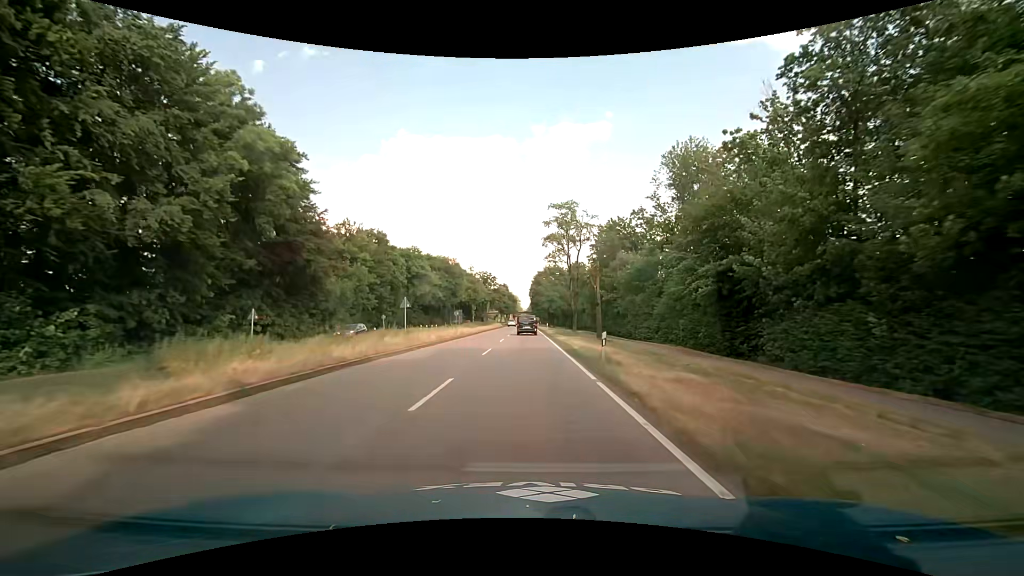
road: primary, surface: asphalt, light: Day
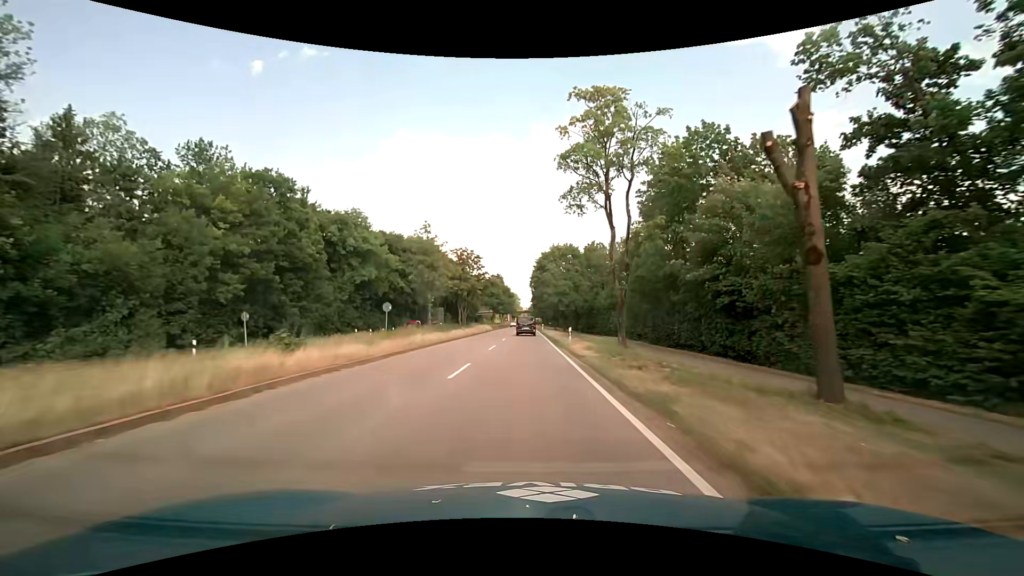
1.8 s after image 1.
(+0.1, +32.3) m; 0°
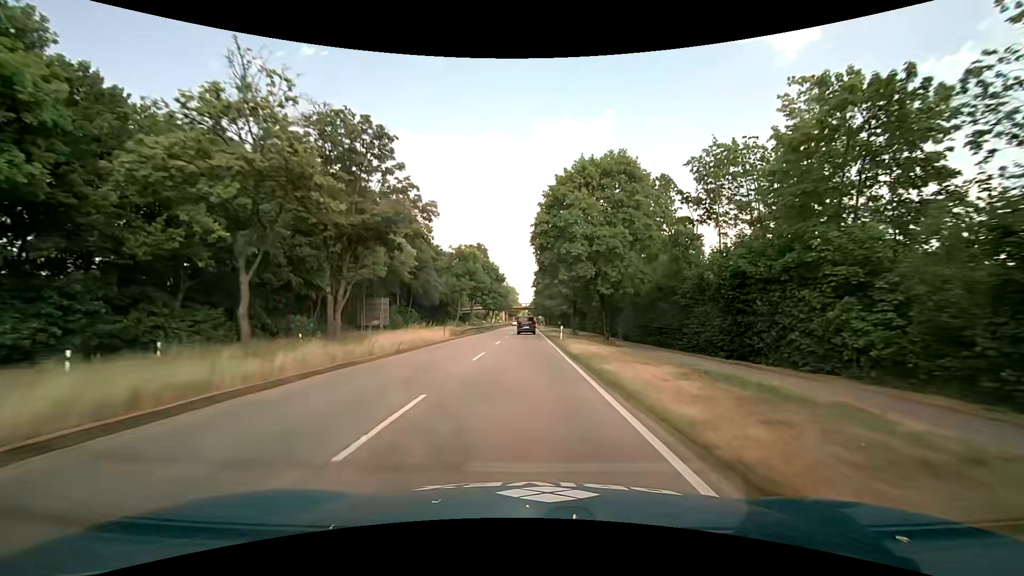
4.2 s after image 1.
(-0.1, +43.2) m; 0°
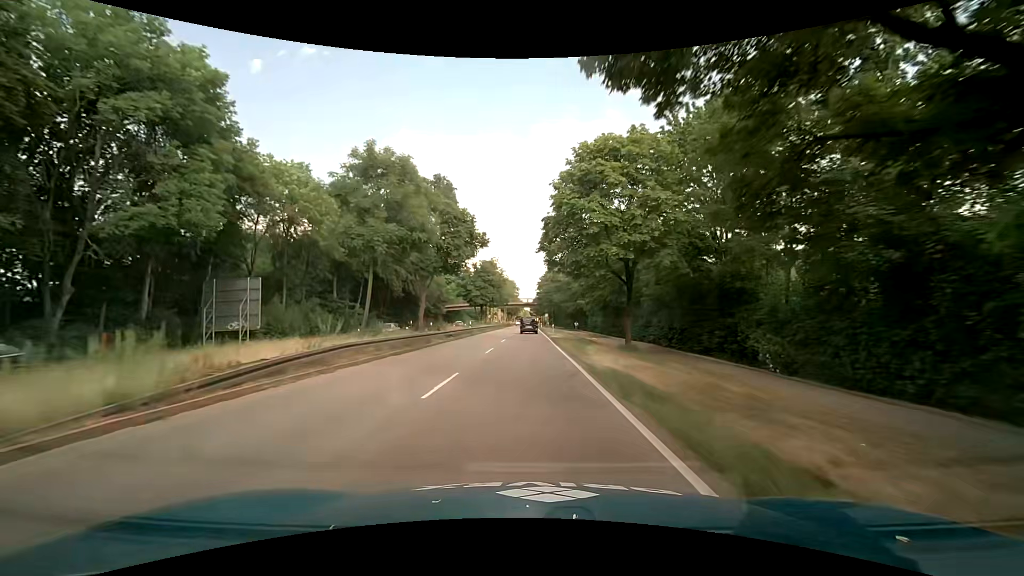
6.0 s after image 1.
(-0.1, +32.5) m; 0°
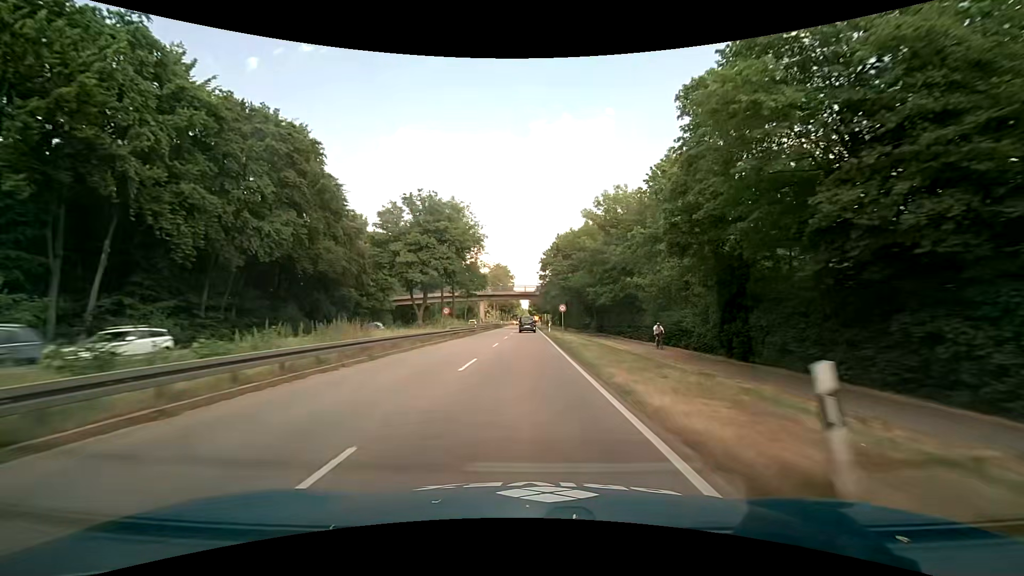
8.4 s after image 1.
(-0.1, +43.8) m; 0°
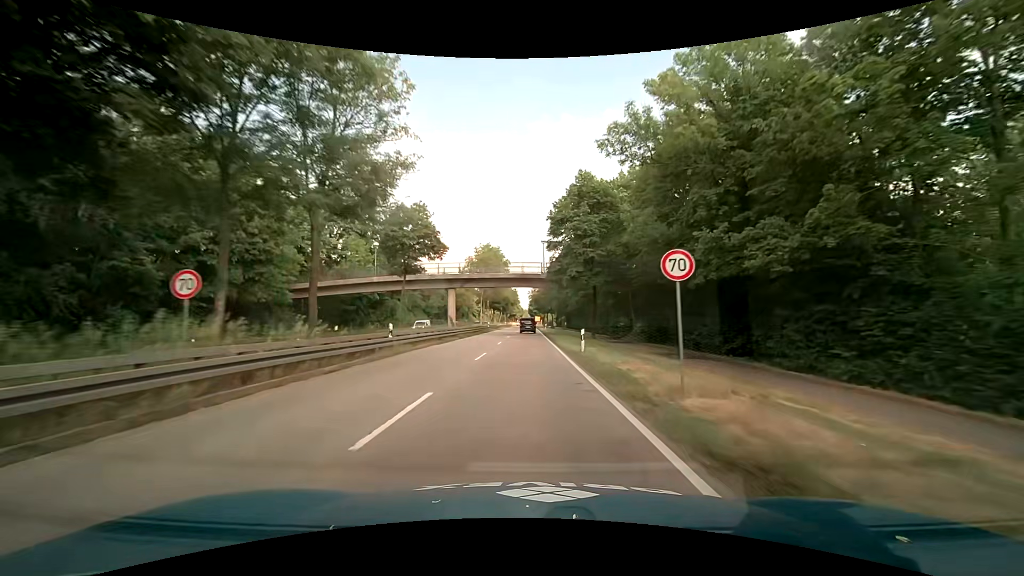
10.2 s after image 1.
(-0.1, +32.6) m; 0°
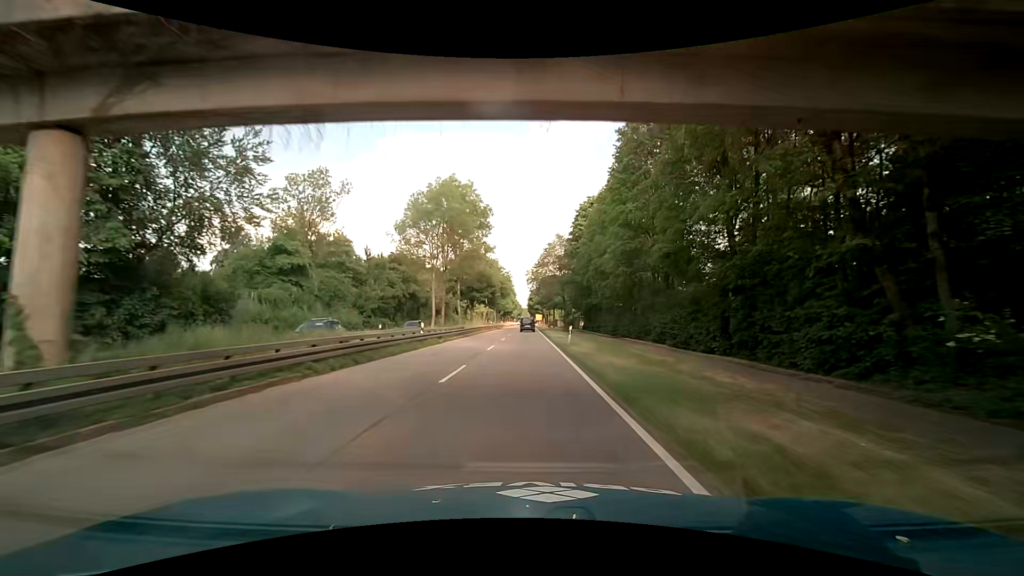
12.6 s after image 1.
(0.0, +42.7) m; 0°
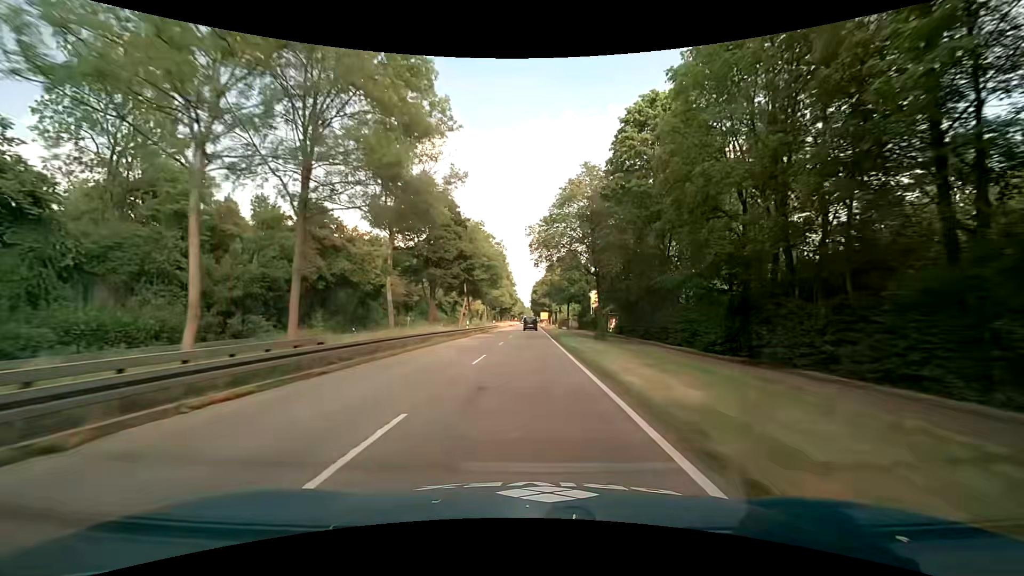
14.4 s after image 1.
(-0.3, +31.9) m; -1°
(0, +10) (0, +20) (0, +30) (0, +40) (0, +50) (0, +60) (0, +70) (0, +80) (0, +90) (0, +100) m
